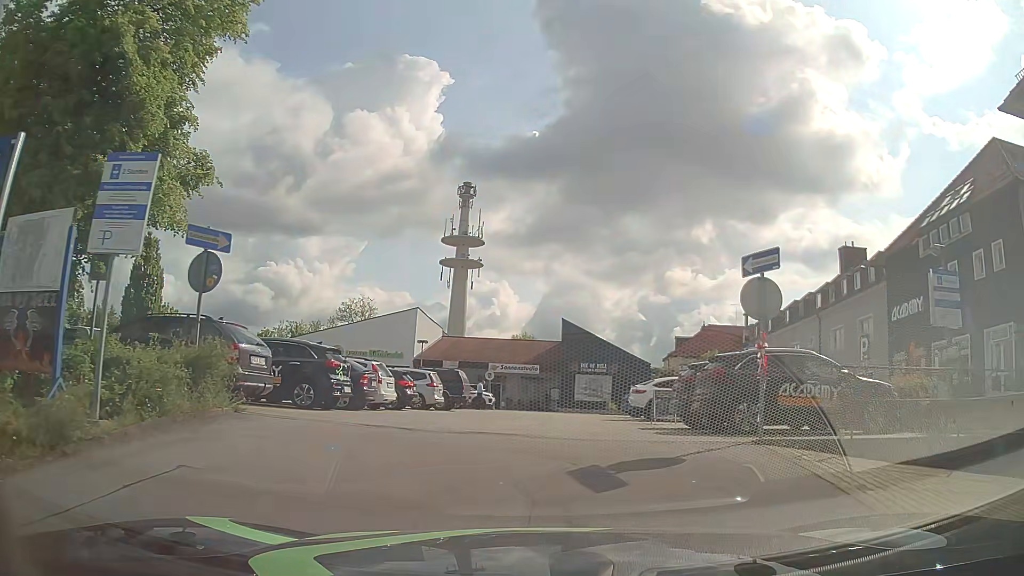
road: service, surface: asphalt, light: Day
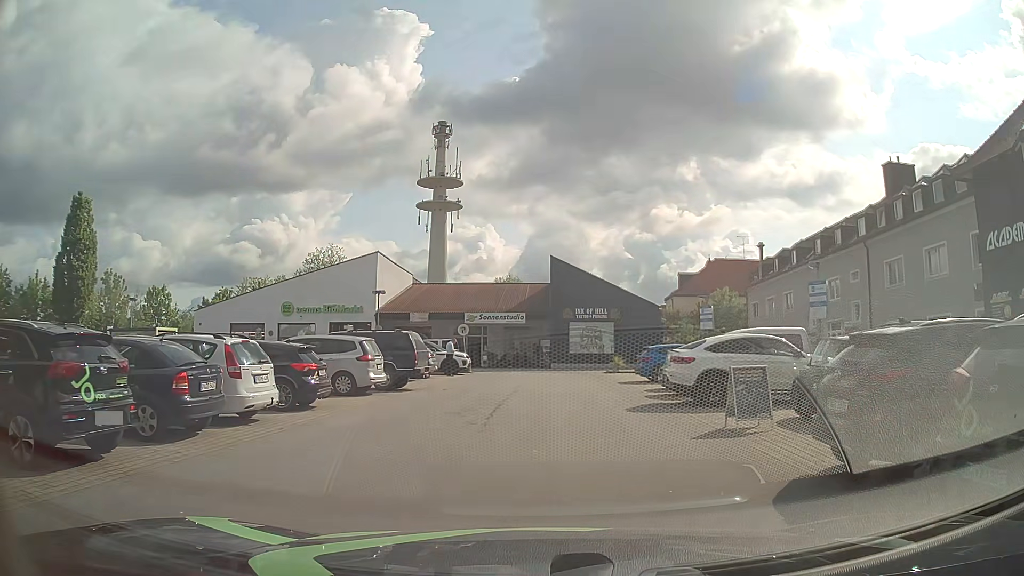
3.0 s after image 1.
(-0.2, +8.9) m; 0°
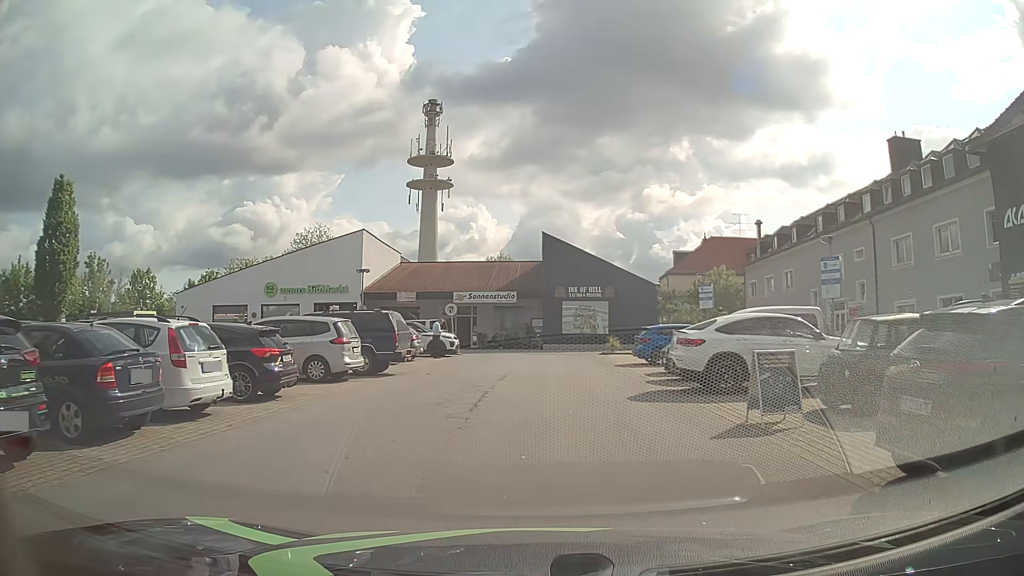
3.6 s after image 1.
(0.0, +1.6) m; -1°
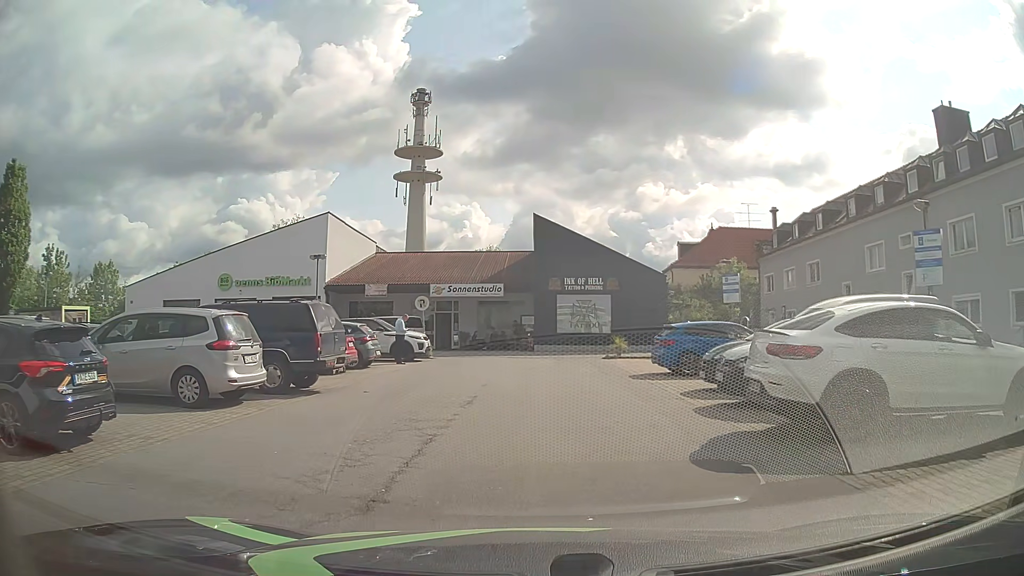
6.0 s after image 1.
(+0.3, +6.0) m; +2°
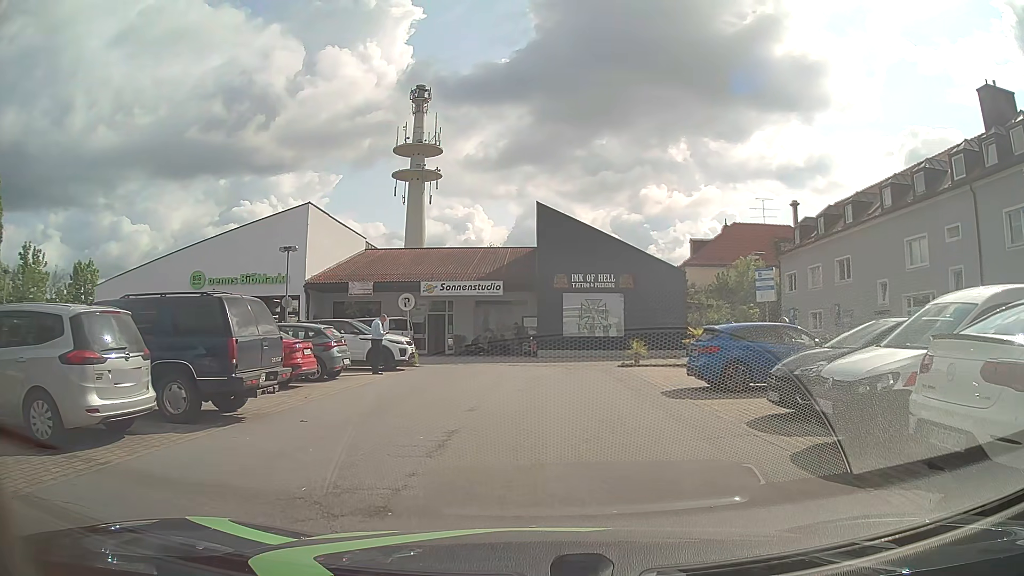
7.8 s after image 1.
(-0.1, +4.0) m; +1°
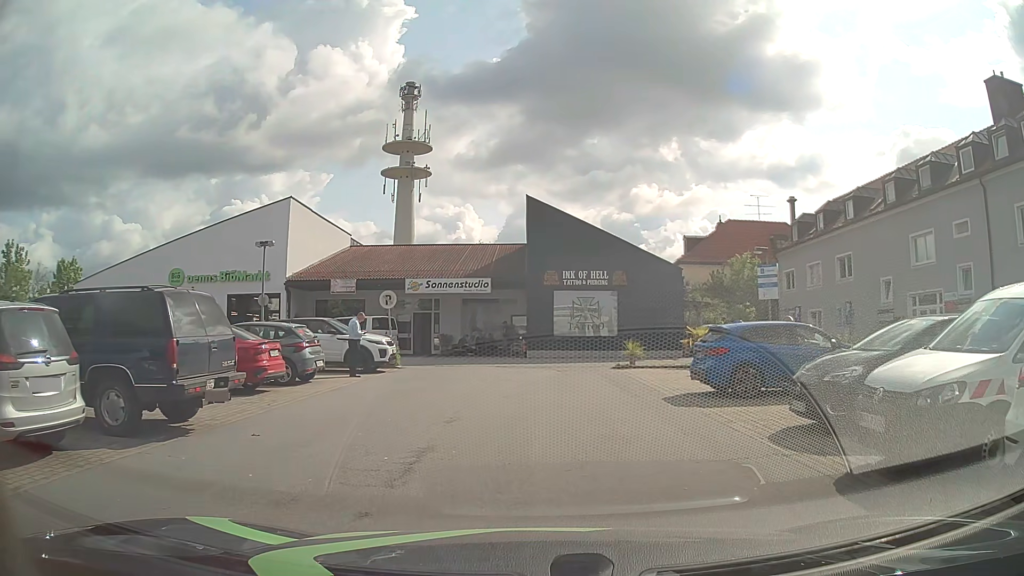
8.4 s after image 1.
(0.0, +1.4) m; 0°
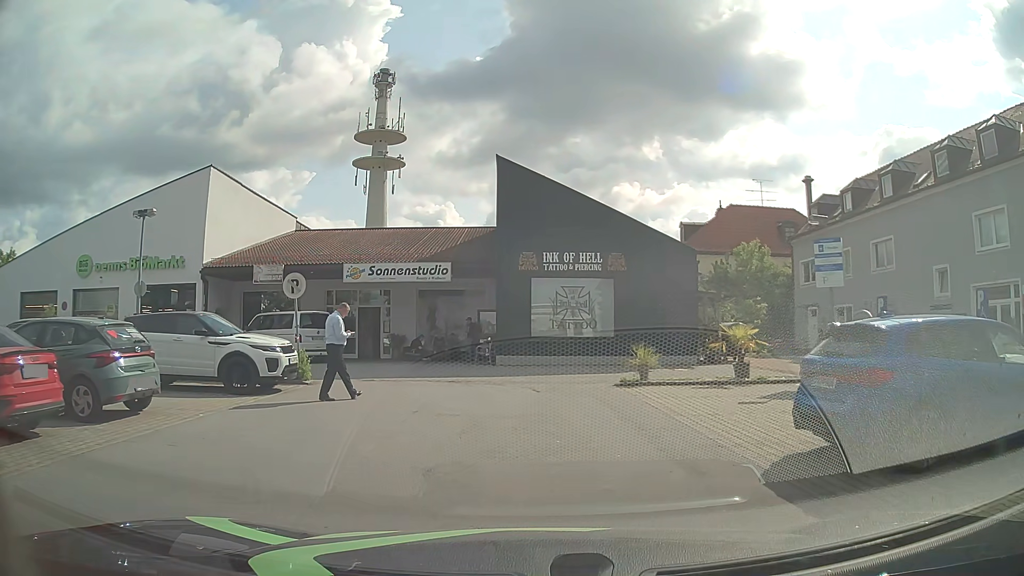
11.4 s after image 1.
(+0.2, +6.9) m; -1°
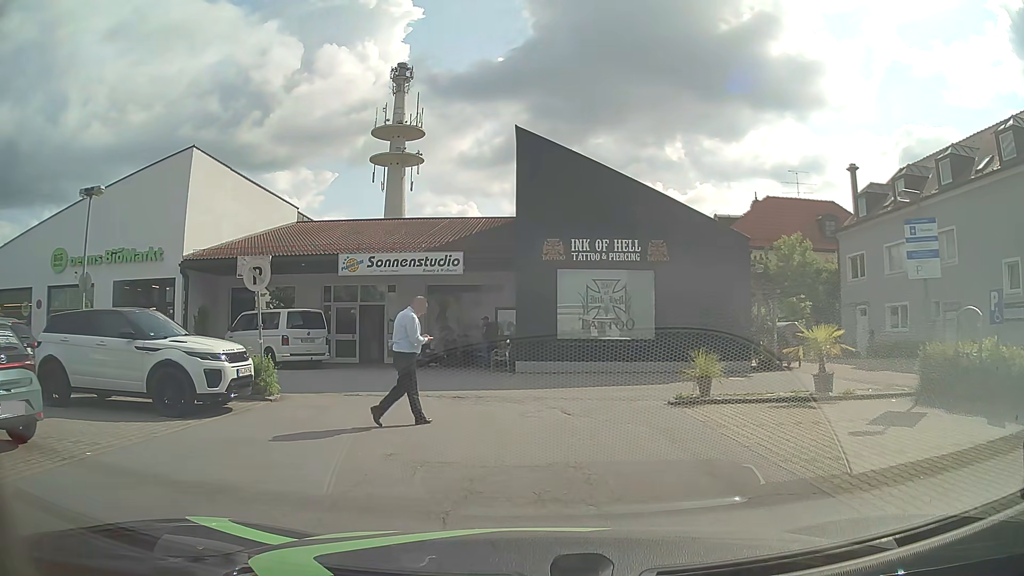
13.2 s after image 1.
(+0.1, +3.5) m; 0°
